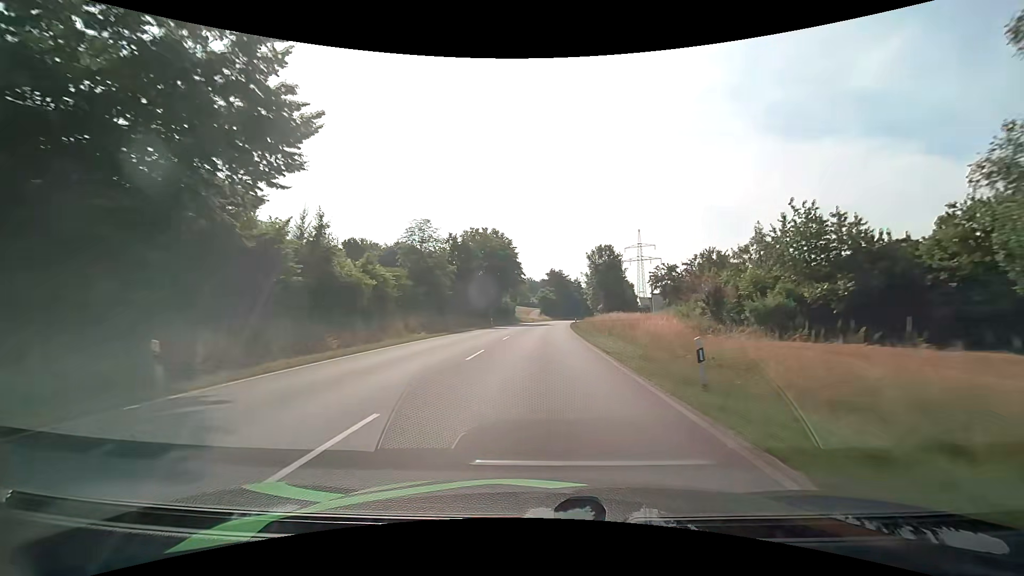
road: primary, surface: asphalt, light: Day
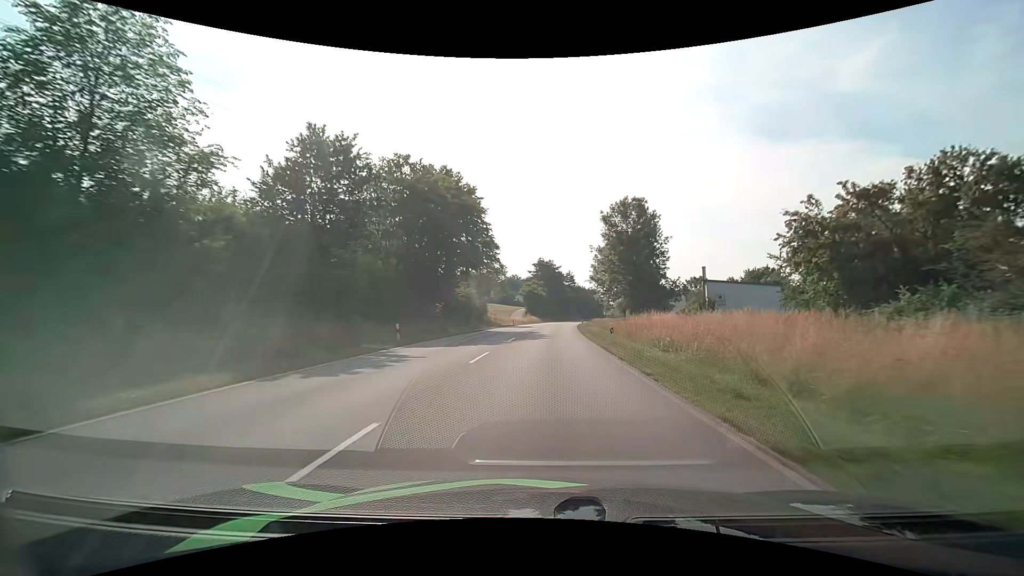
(+0.5, +36.1) m; +2°
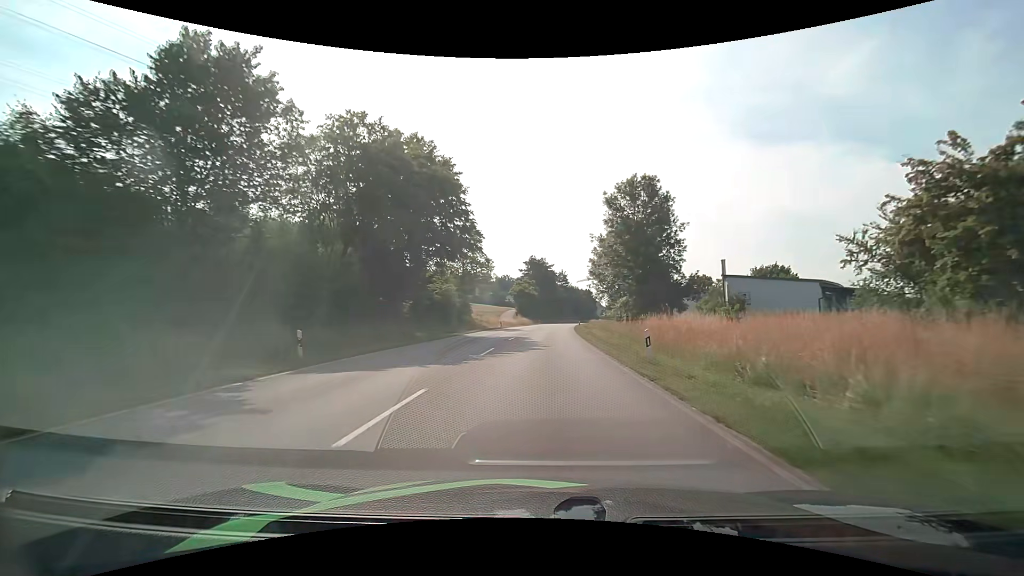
(+0.1, +9.0) m; +1°
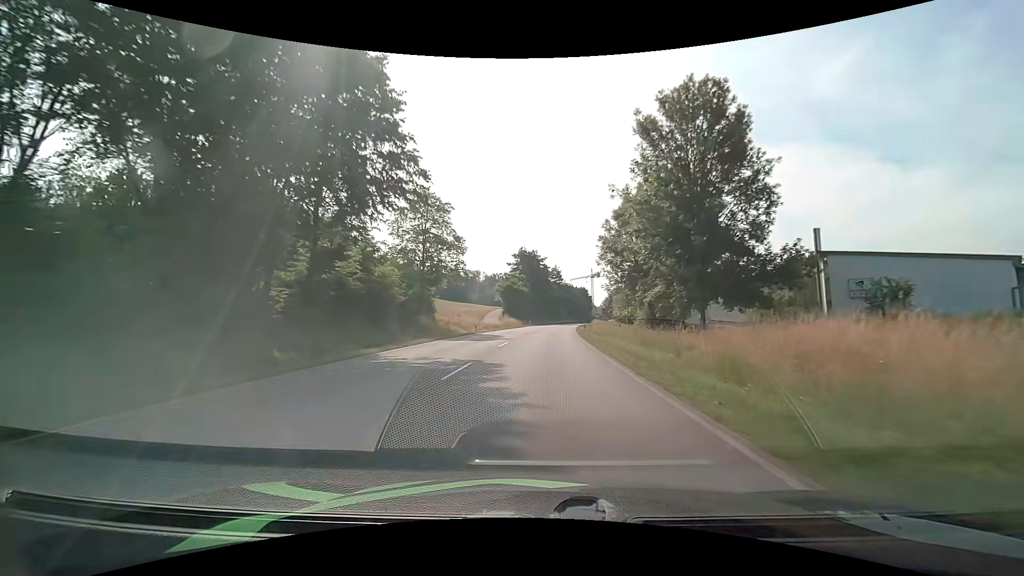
(+0.2, +18.3) m; +1°
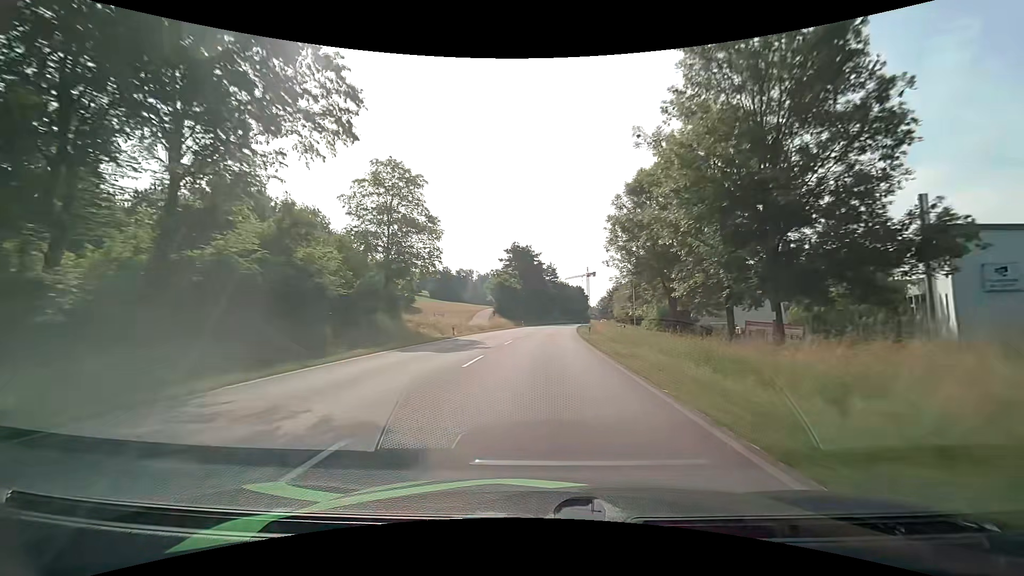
(+0.1, +9.4) m; +1°
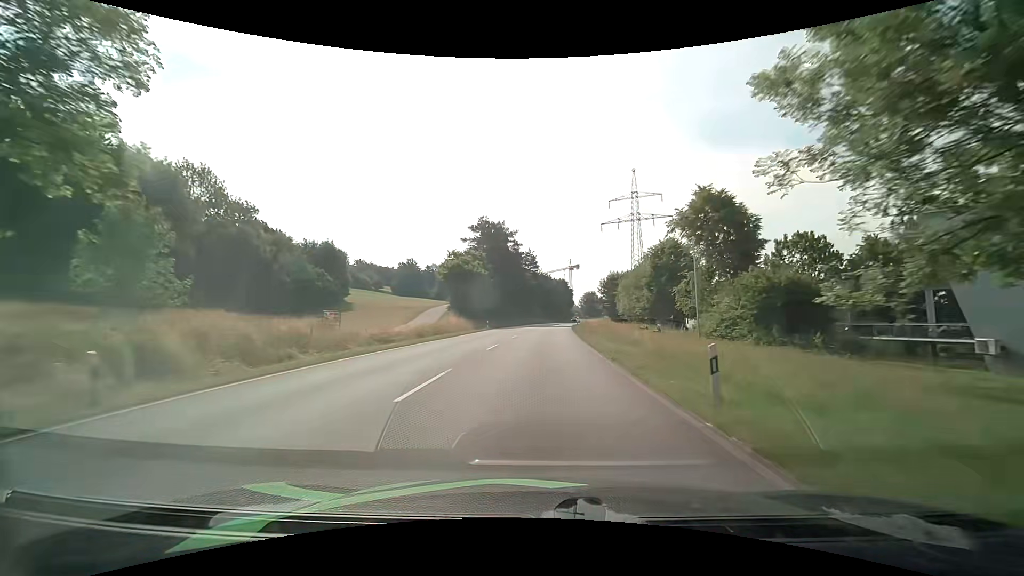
(+0.6, +28.9) m; +2°
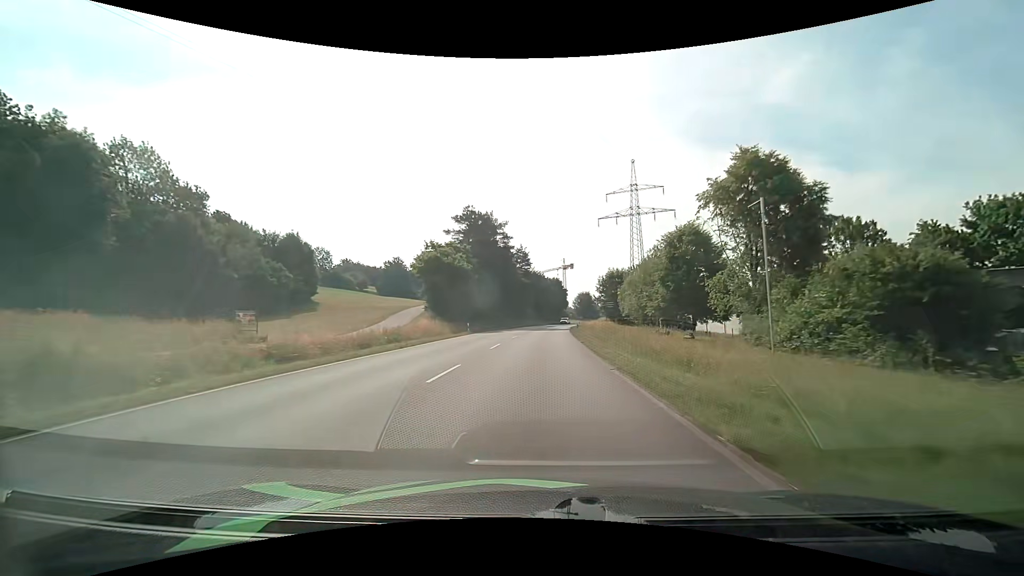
(+0.1, +9.9) m; +1°
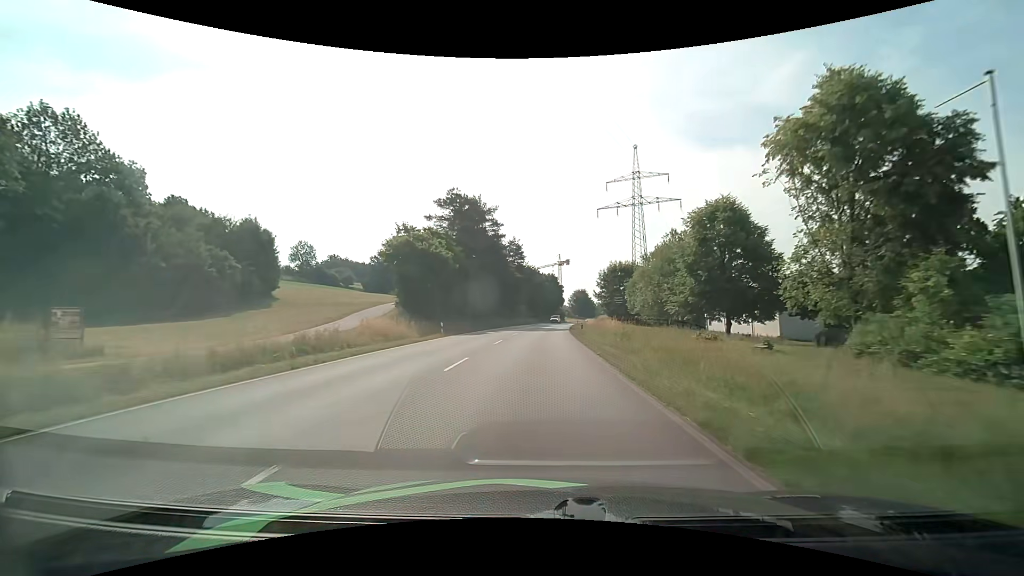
(+0.1, +10.0) m; +1°
(0, +10) (0, +20) (0, +30) (+1, +40) (+1, +50) (+2, +60) (+2, +70) (+3, +80) (+4, +90) (+5, +100) m
